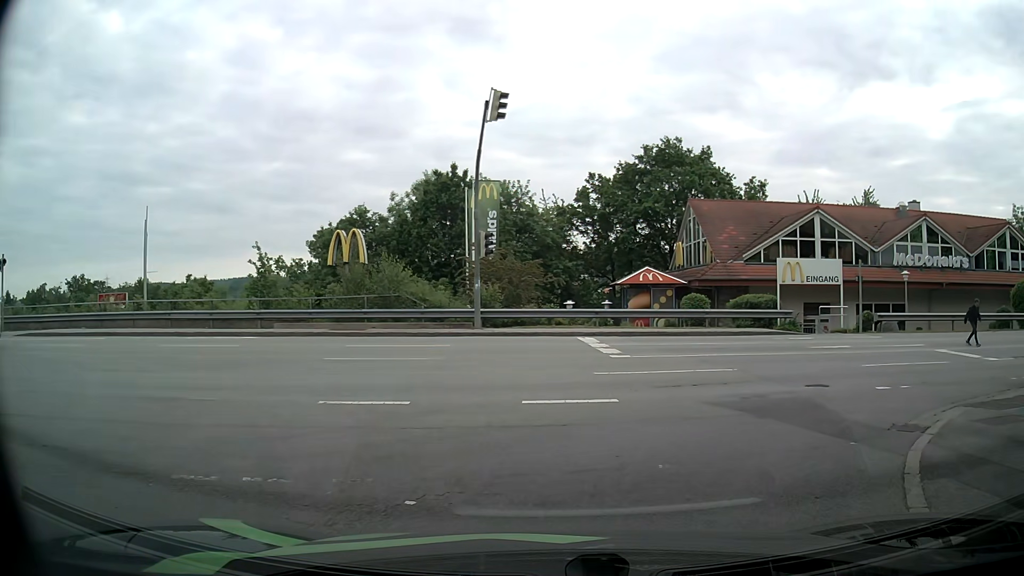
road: residential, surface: asphalt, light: Day
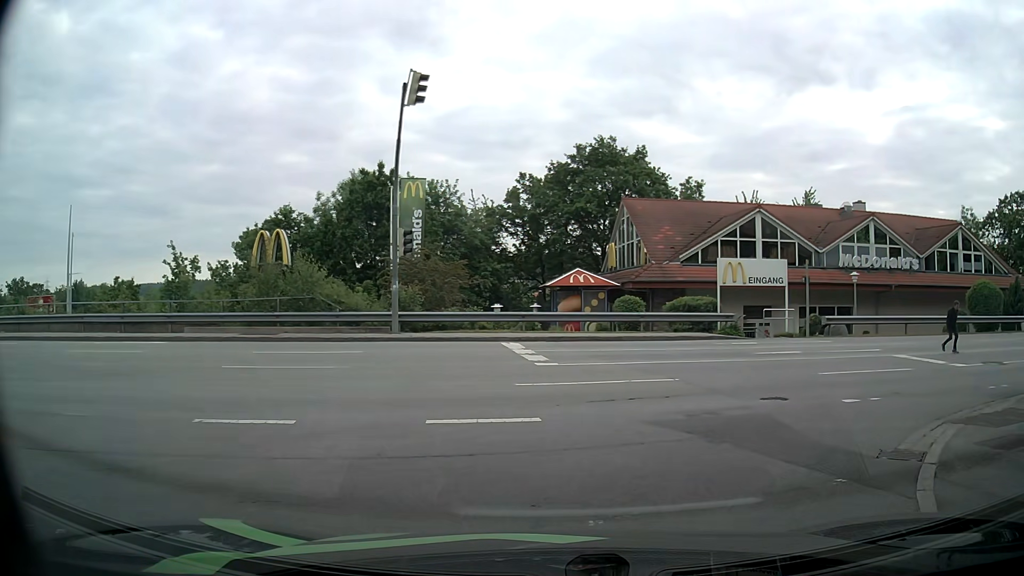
(+0.1, +1.6) m; +6°
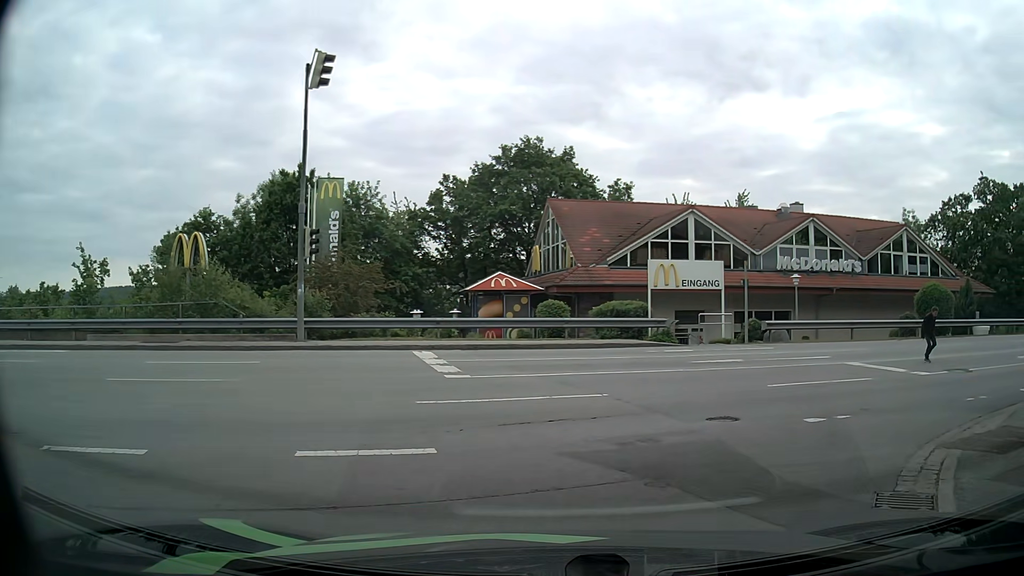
(+0.1, +1.7) m; +5°
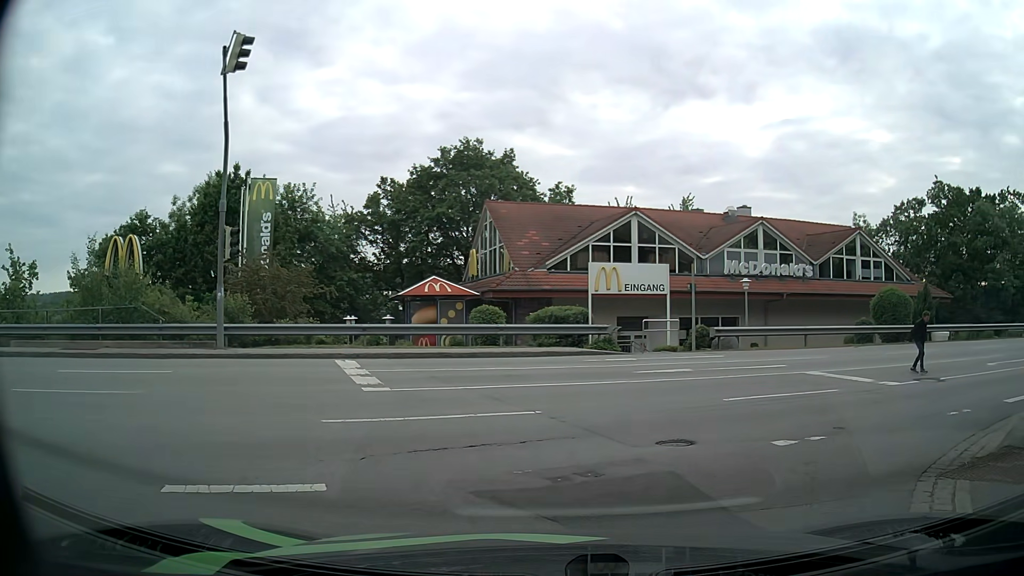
(+0.1, +1.3) m; +6°
